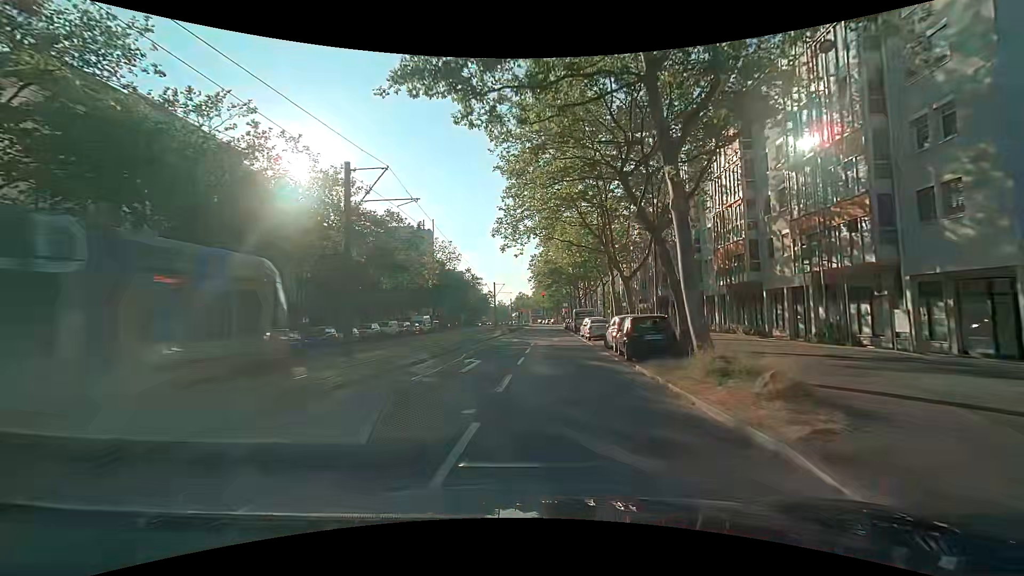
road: tertiary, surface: asphalt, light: Day
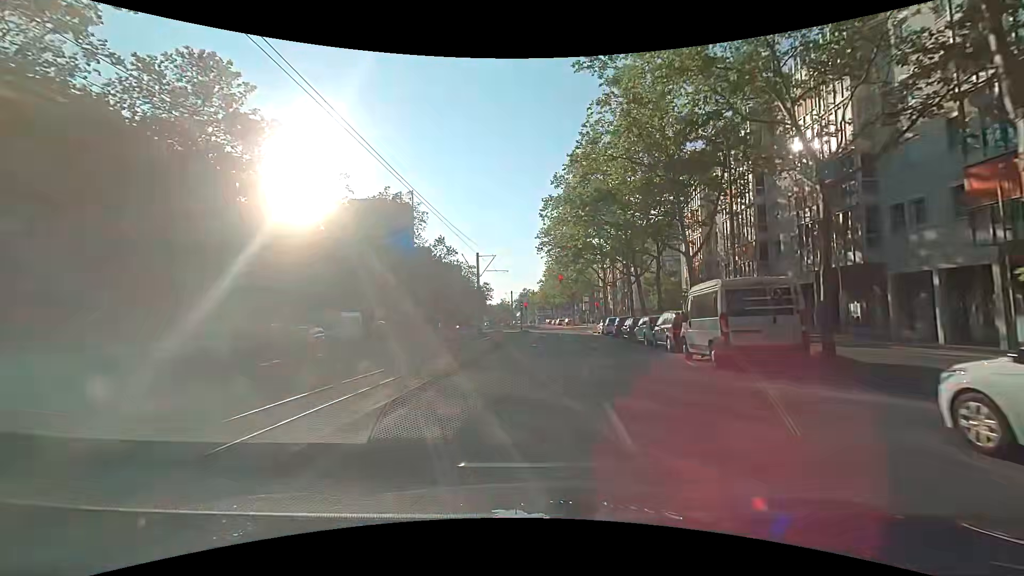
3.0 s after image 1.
(-0.3, +33.9) m; 0°
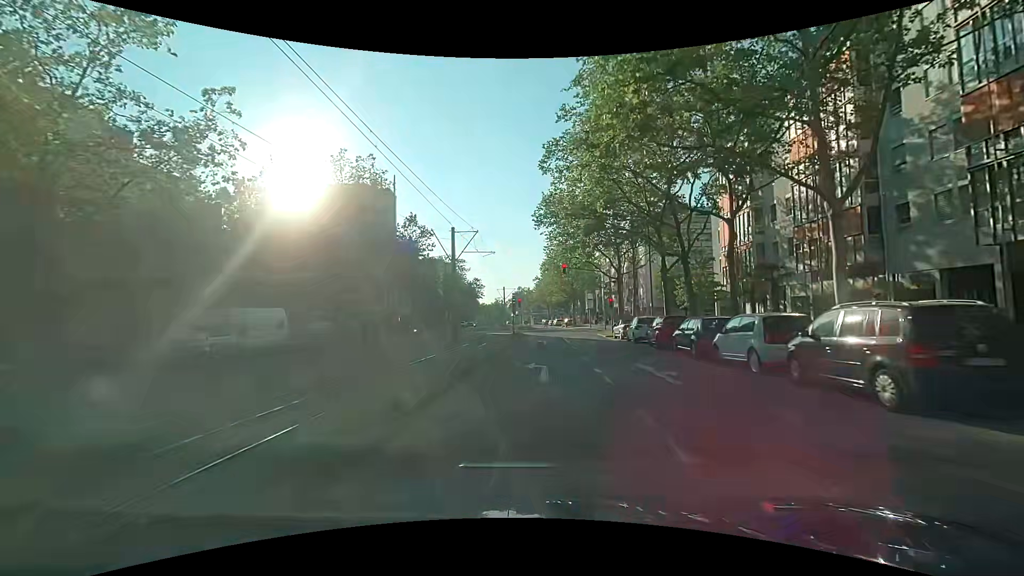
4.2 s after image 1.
(-0.1, +12.0) m; 0°
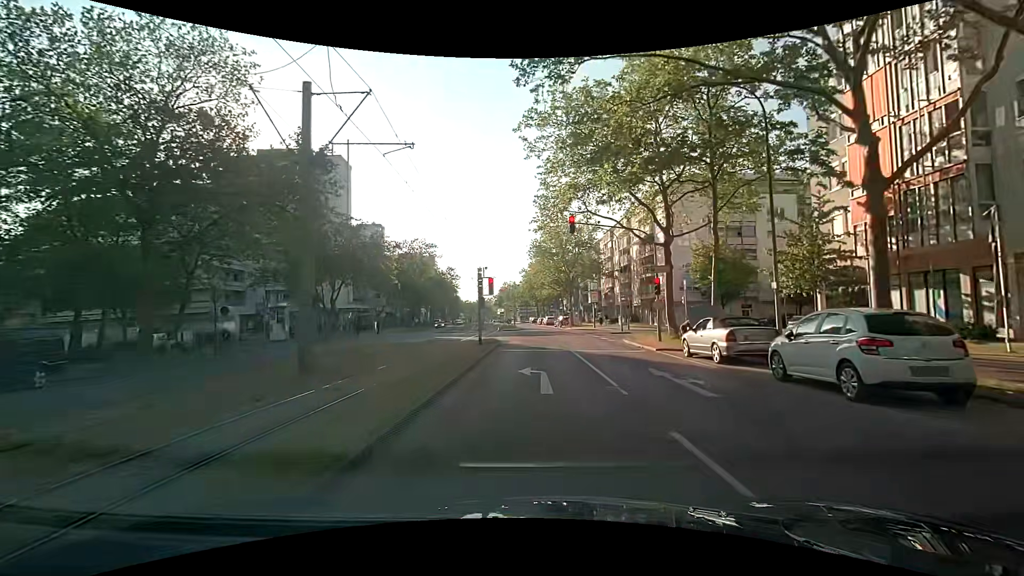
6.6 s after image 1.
(+0.3, +19.5) m; +3°
